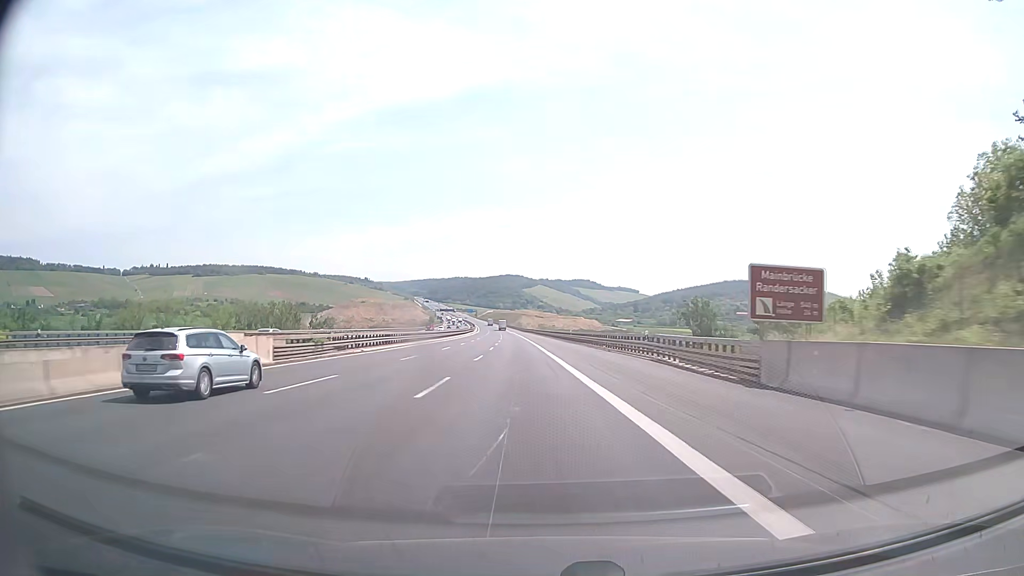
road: motorway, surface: asphalt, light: Day
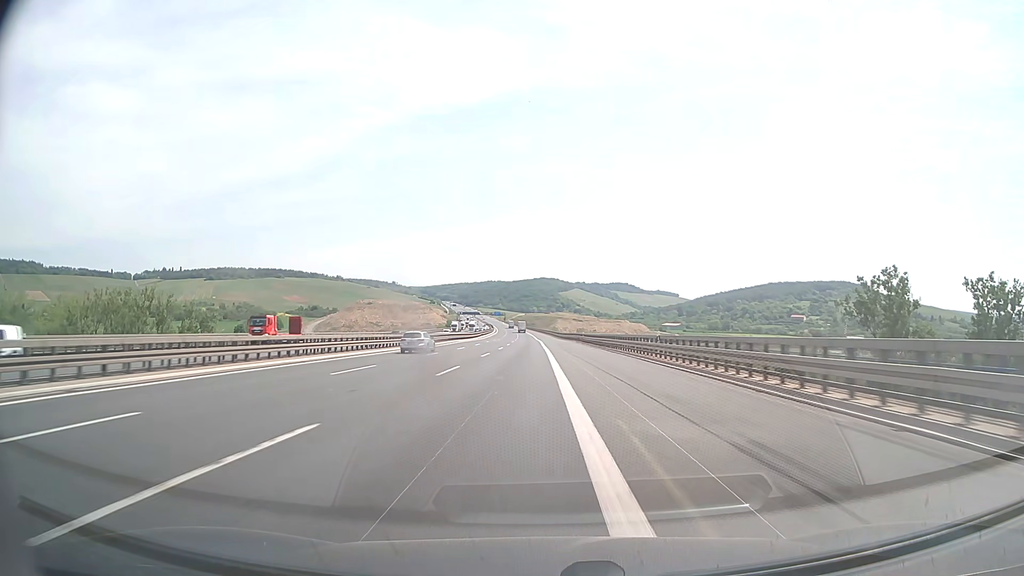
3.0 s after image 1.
(-3.0, +99.1) m; -3°
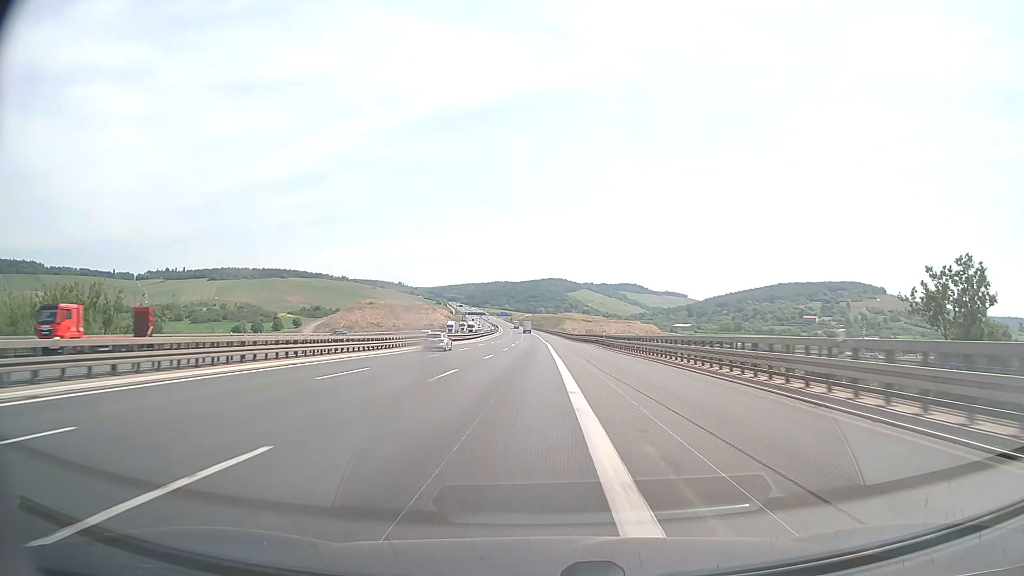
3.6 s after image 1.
(-0.1, +19.8) m; -1°
(0, +10) (0, +20) (0, +30) (0, +40) (0, +50) (0, +60) (-1, +70) (-1, +80) (-1, +90) (-1, +100) m
